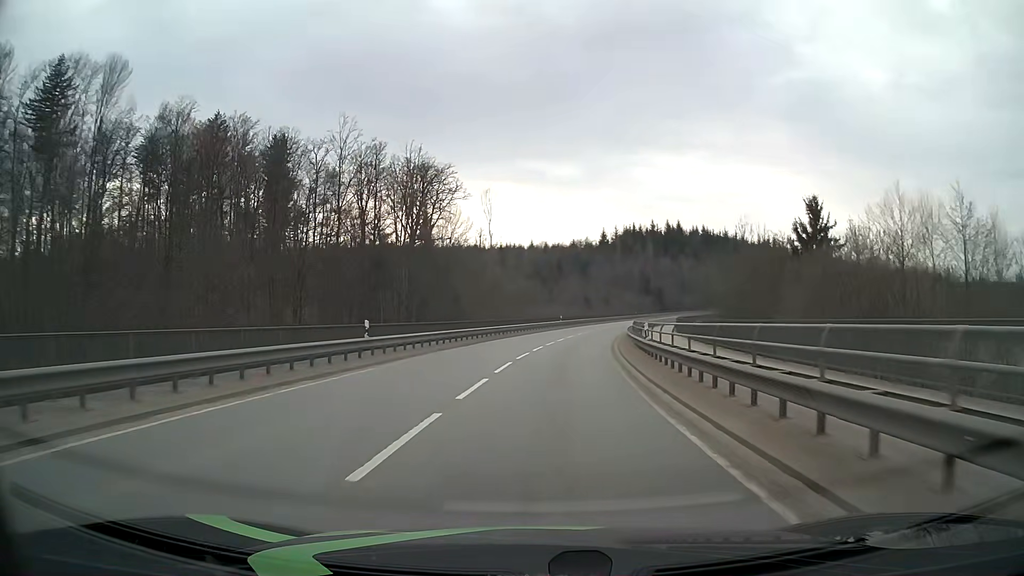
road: secondary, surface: asphalt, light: Day
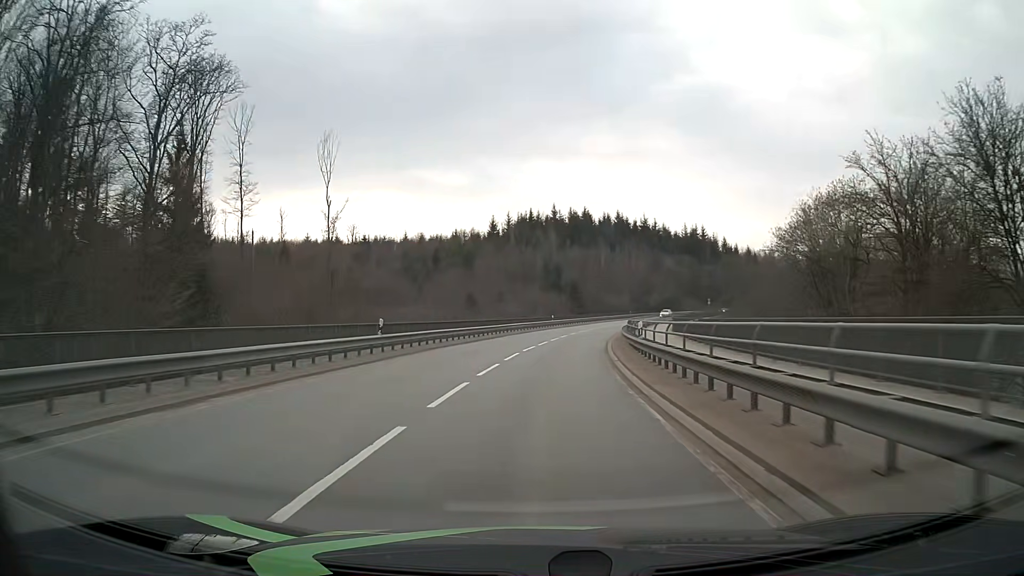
(+4.1, +49.3) m; +9°
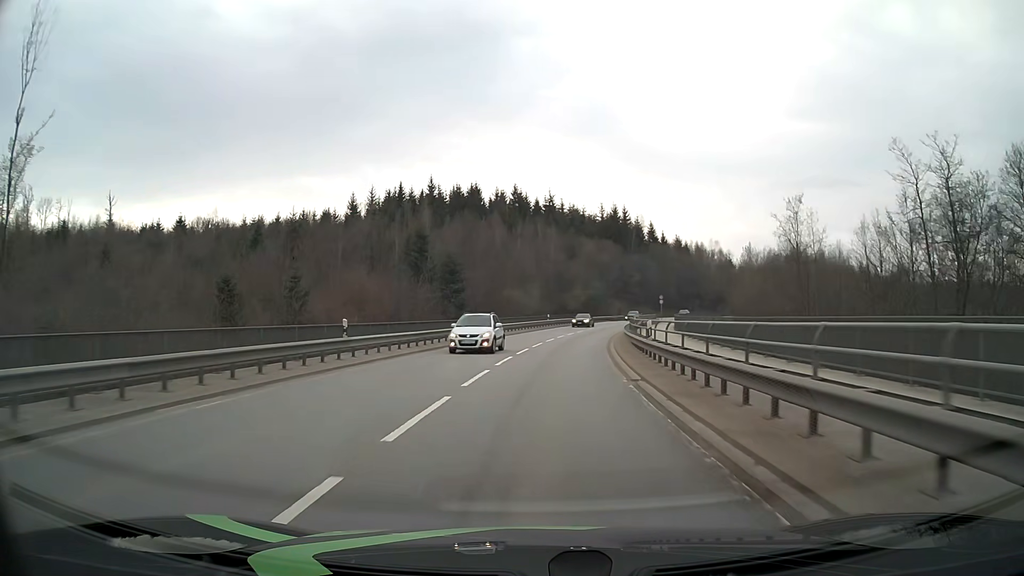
(+4.0, +50.6) m; +9°
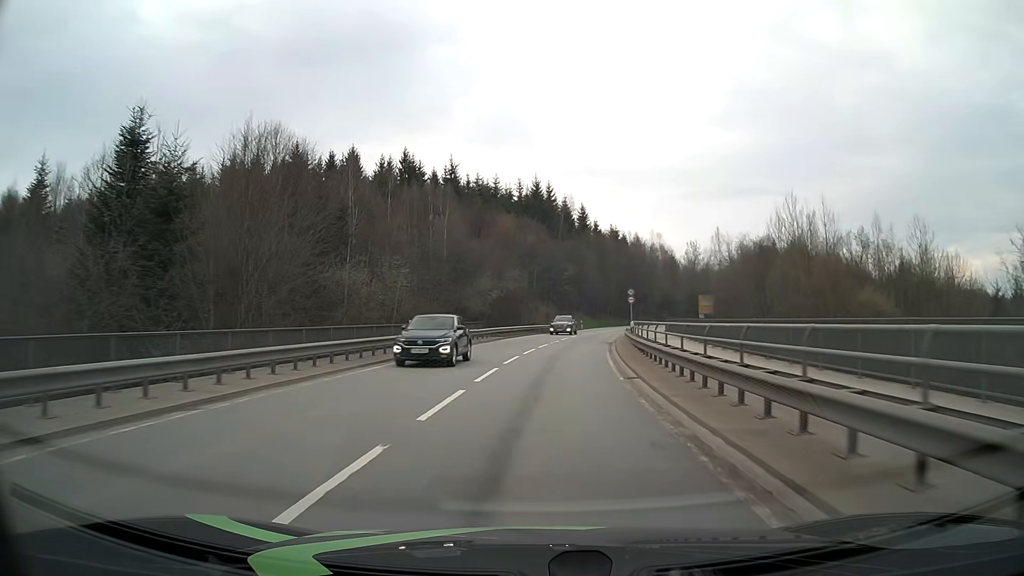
(+2.7, +40.1) m; +8°
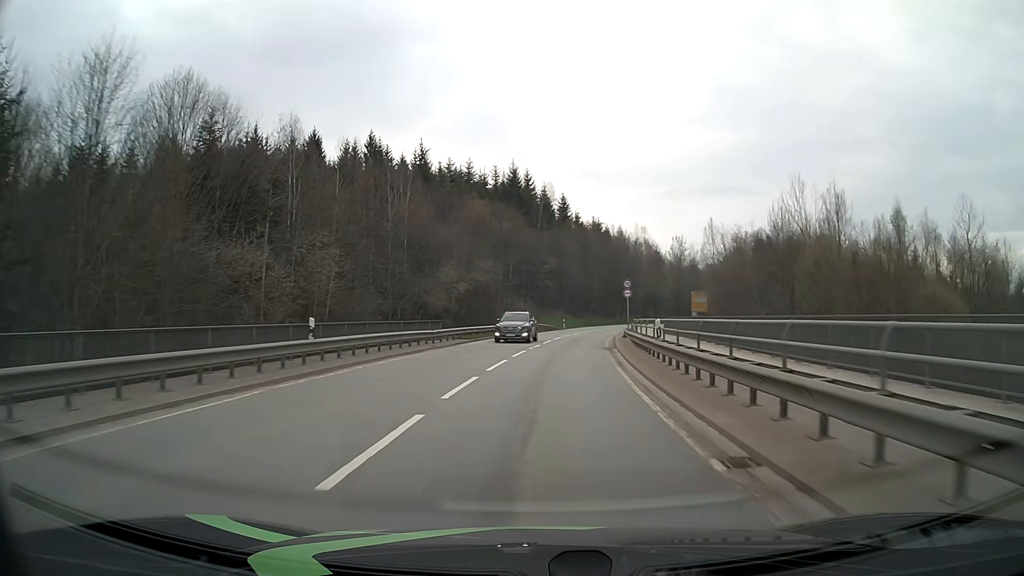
(+0.2, +10.0) m; +2°
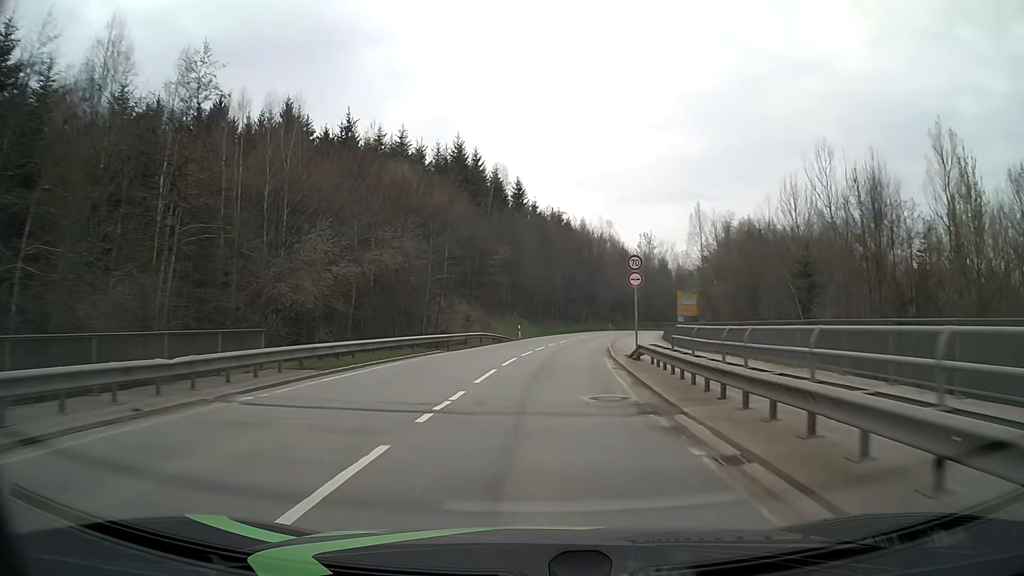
(+0.7, +19.9) m; +4°
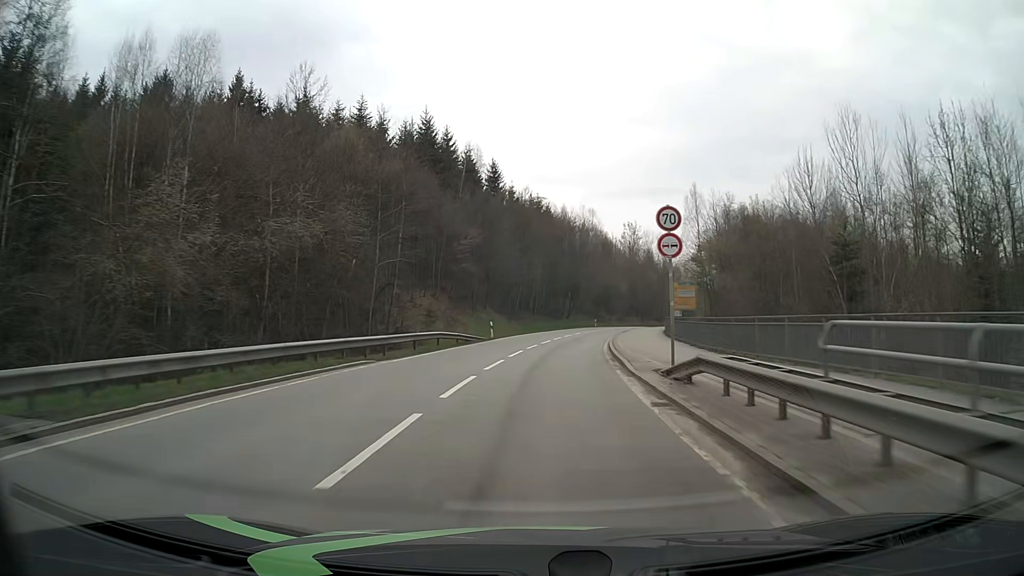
(+0.2, +9.9) m; +2°
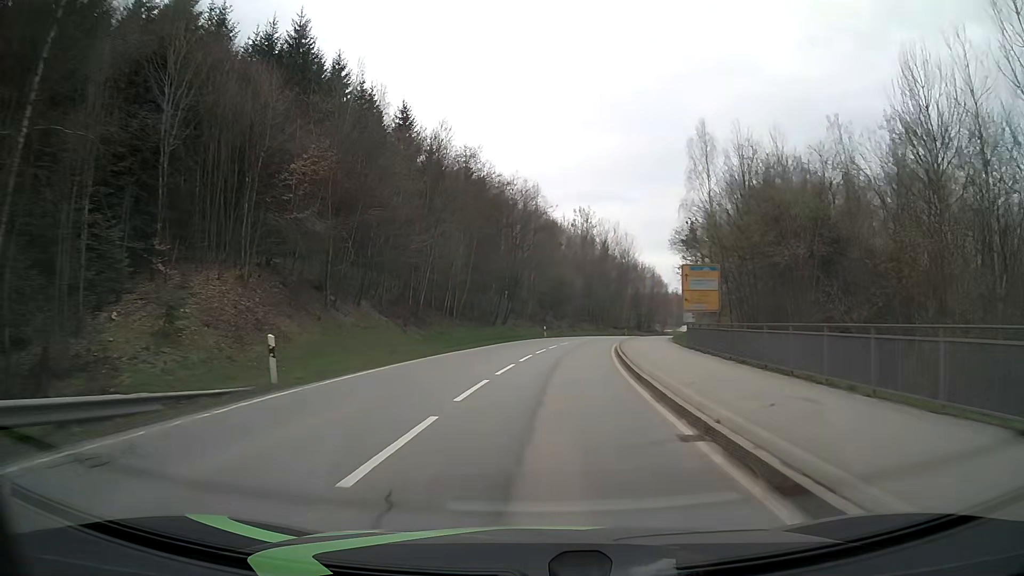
(+1.2, +29.6) m; +5°
(0, +10) (+1, +20) (+1, +30) (+3, +40) (+4, +50) (+6, +60) (+8, +69) (+11, +79) (+14, +89) (+17, +98) m
